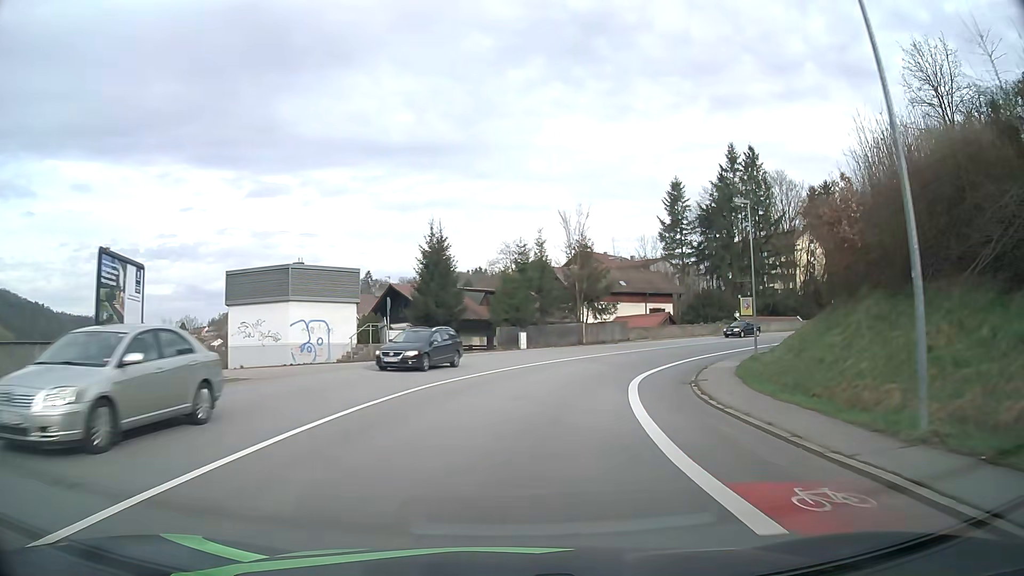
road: primary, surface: asphalt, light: Day
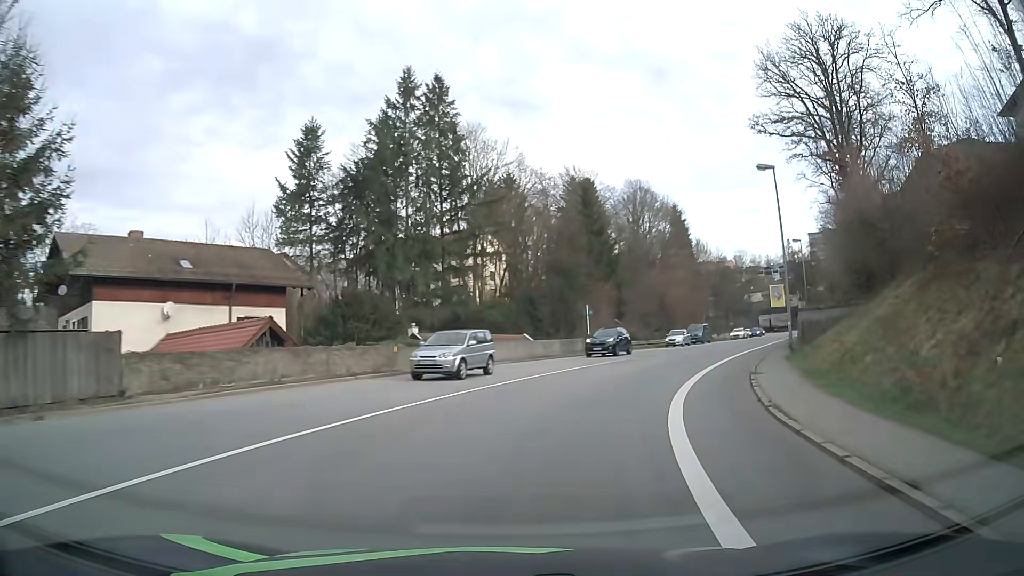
(+9.0, +37.3) m; +31°
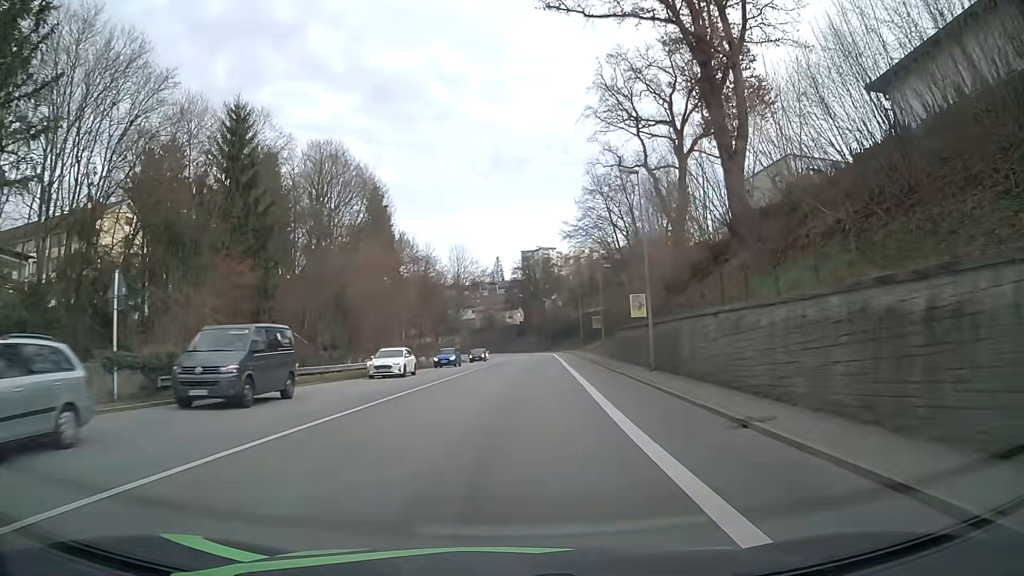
(+7.7, +29.8) m; +26°
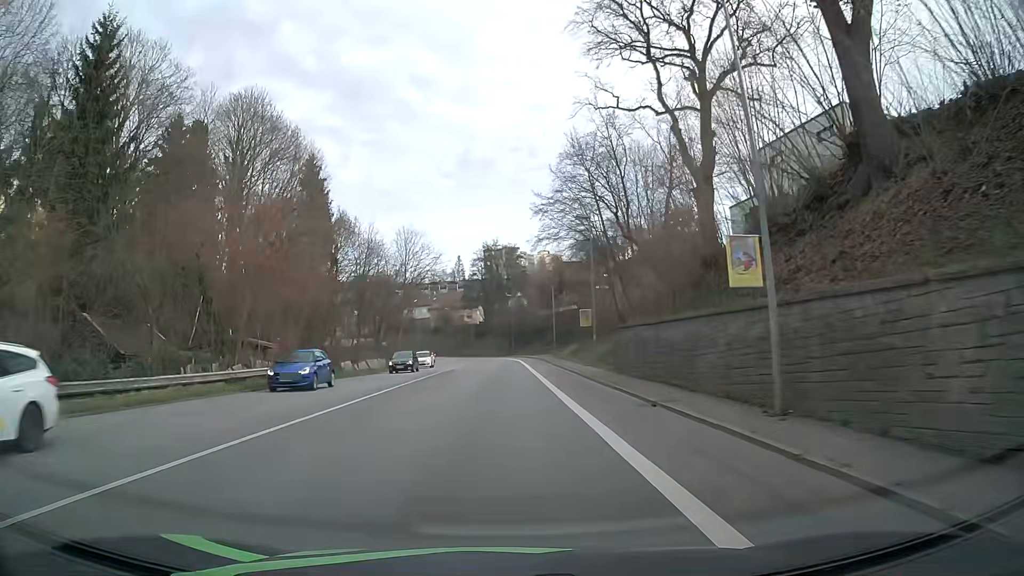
(+0.7, +15.9) m; +4°
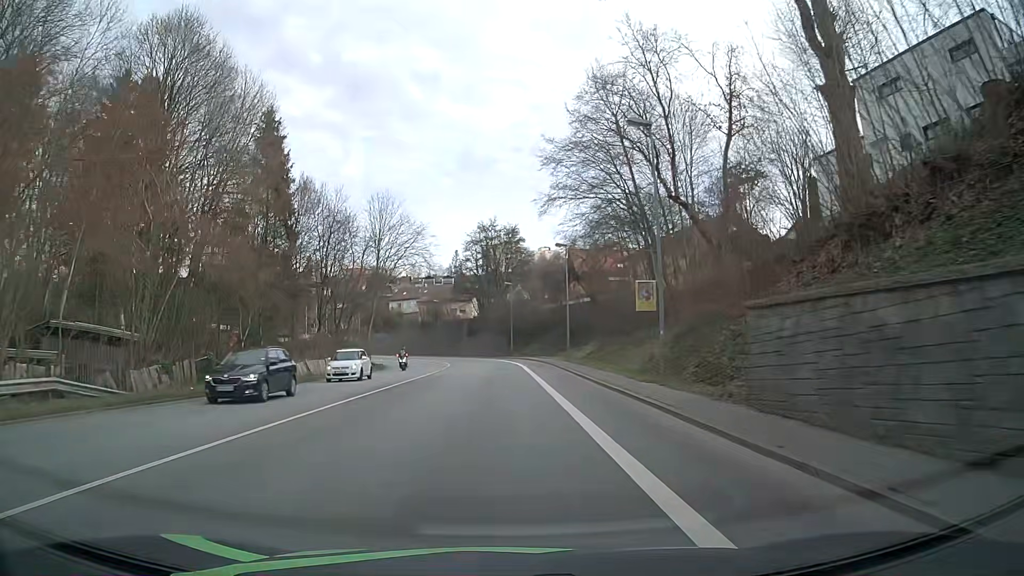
(+0.1, +16.2) m; +1°
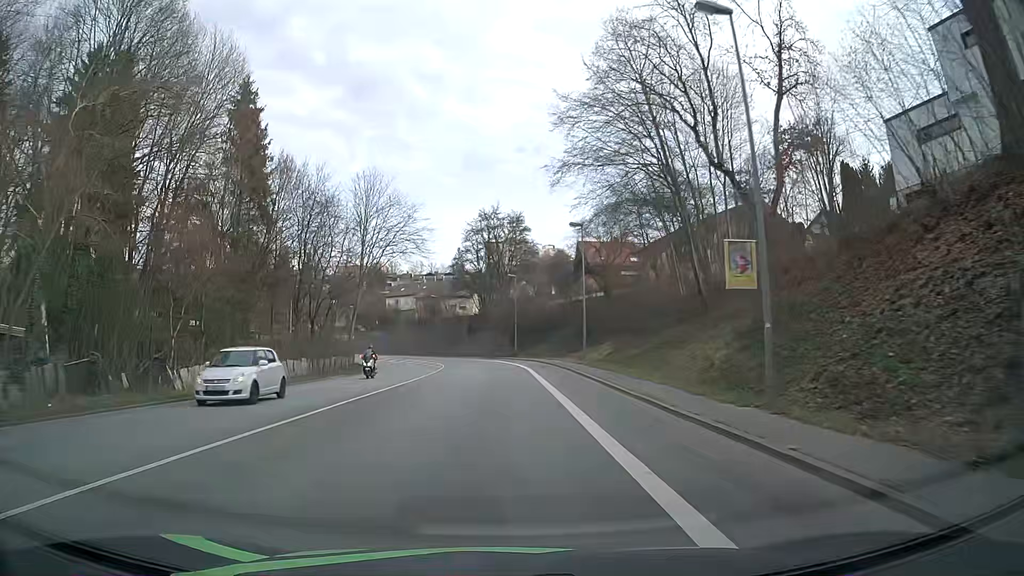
(-0.1, +8.1) m; -1°
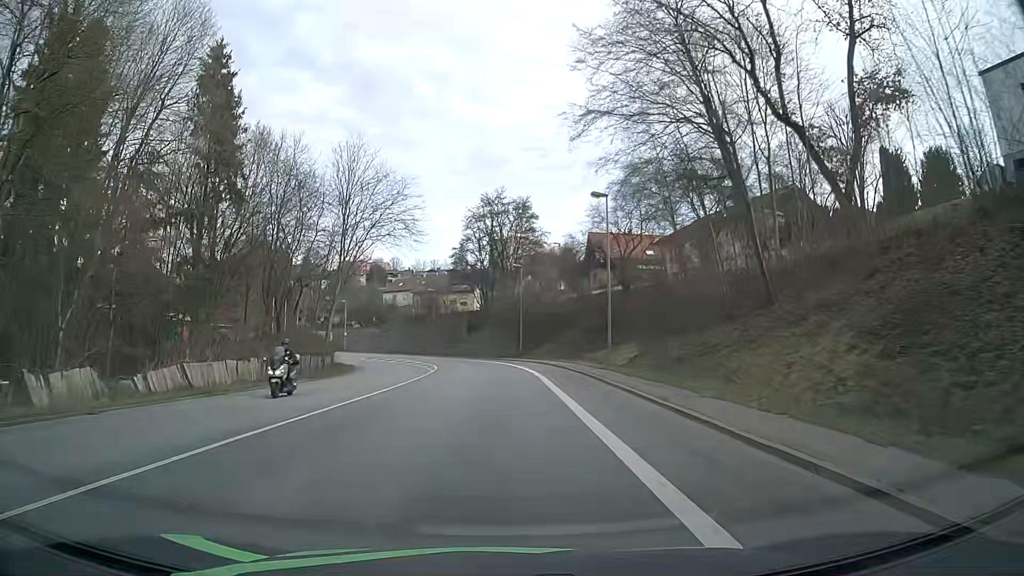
(0.0, +8.1) m; 0°
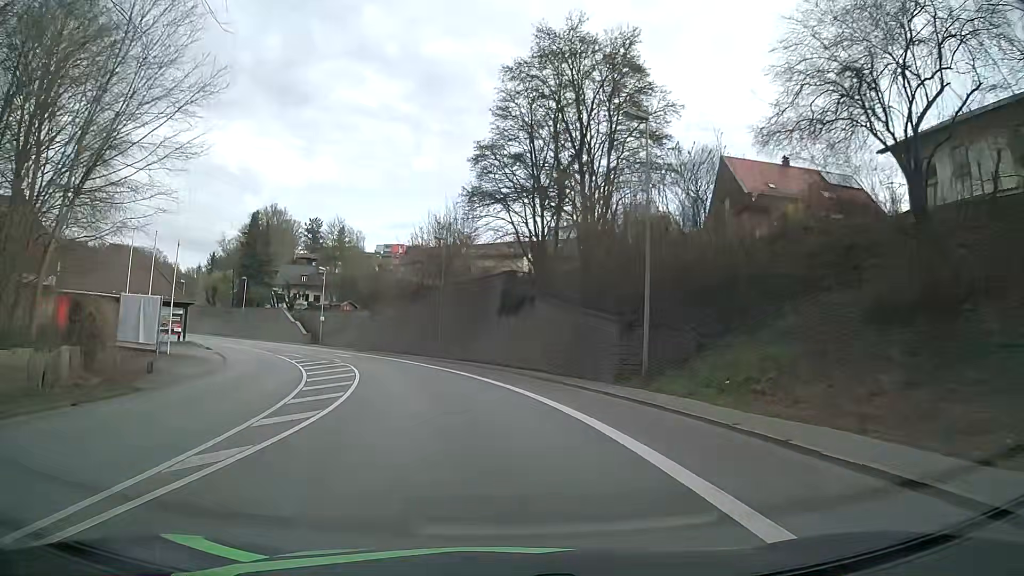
(-0.9, +39.8) m; -4°
(0, +10) (-1, +20) (-3, +30) (-6, +39) (-10, +48) (-15, +57) (-21, +65) (-27, +73) (-35, +80) (-43, +86) m
